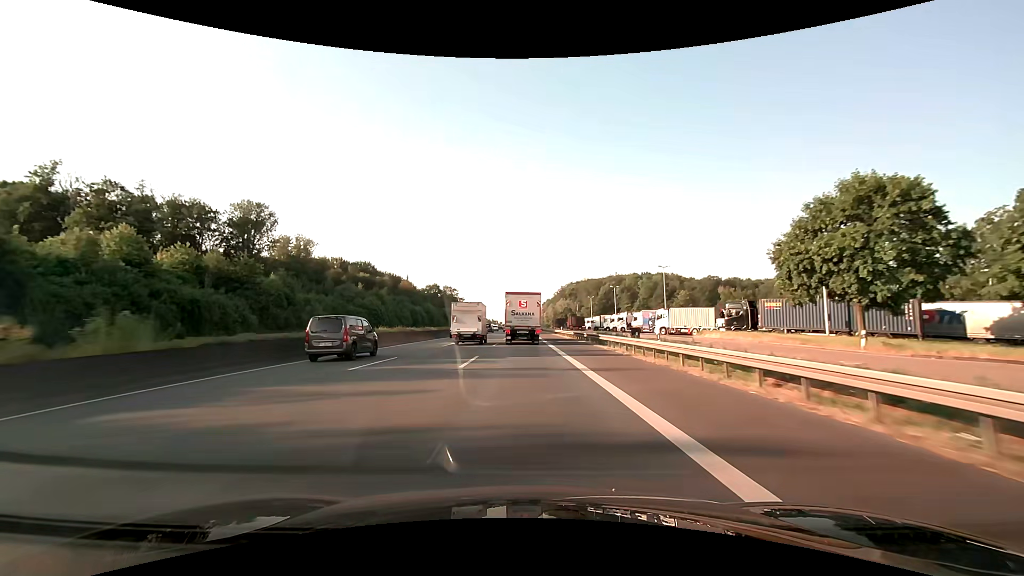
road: motorway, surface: asphalt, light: Day
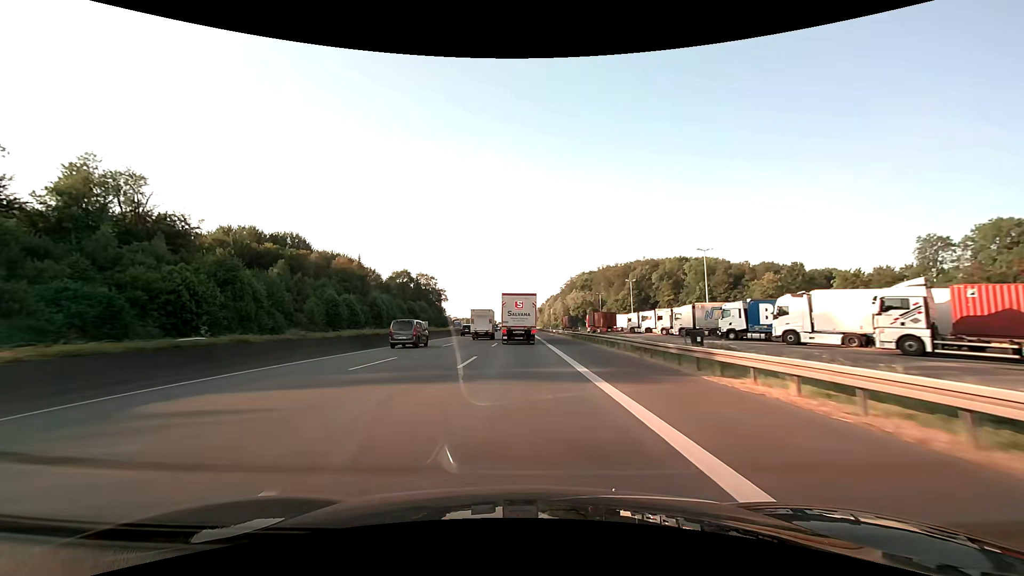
(0.0, +72.0) m; 0°
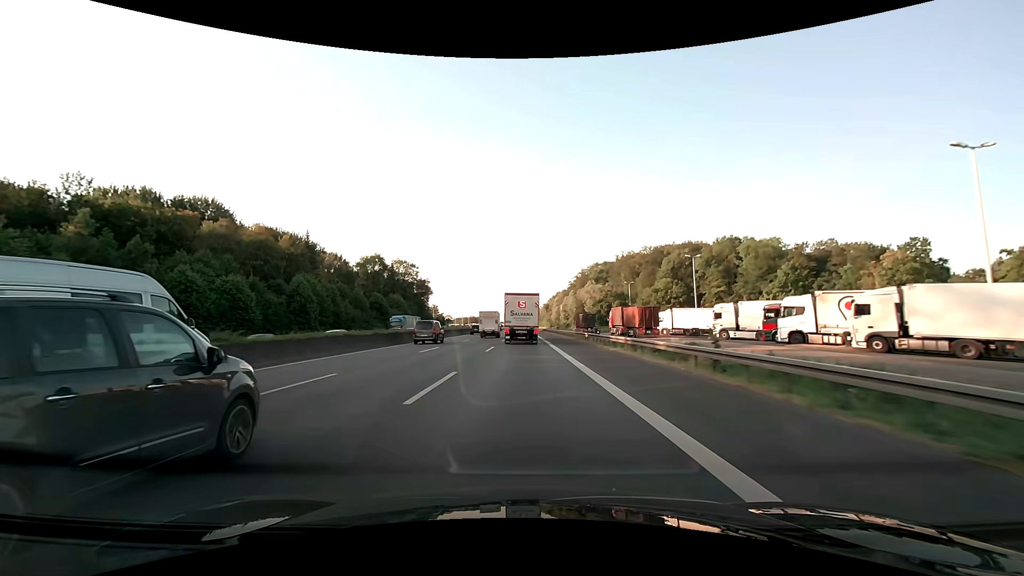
(-0.1, +43.6) m; 0°
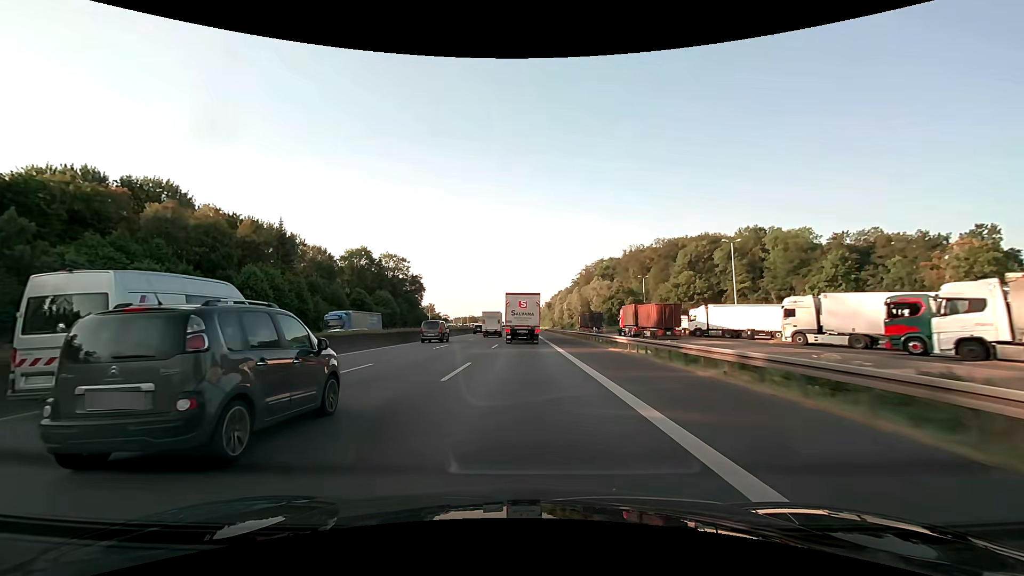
(0.0, +14.6) m; 0°
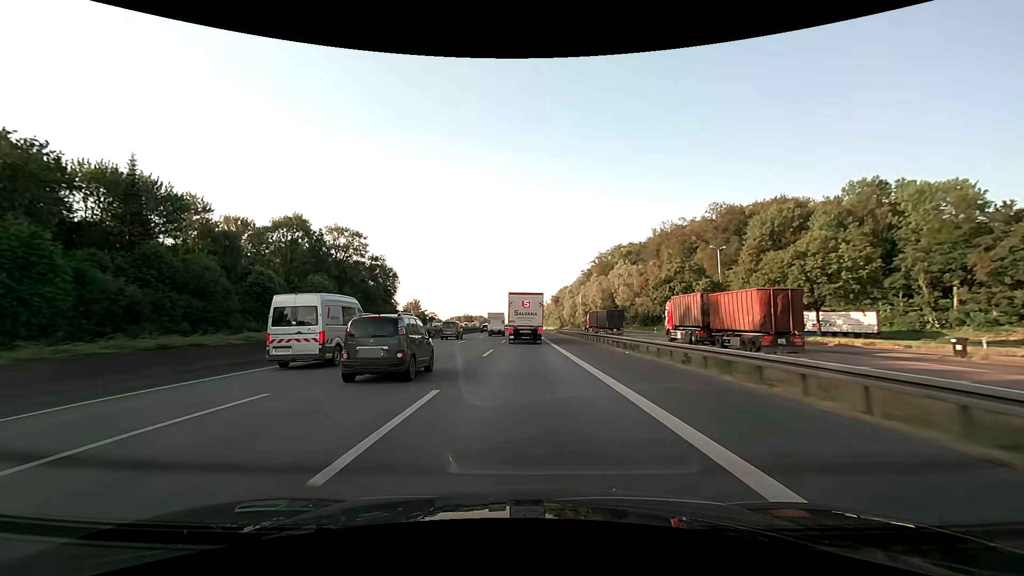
(-0.1, +43.9) m; 0°
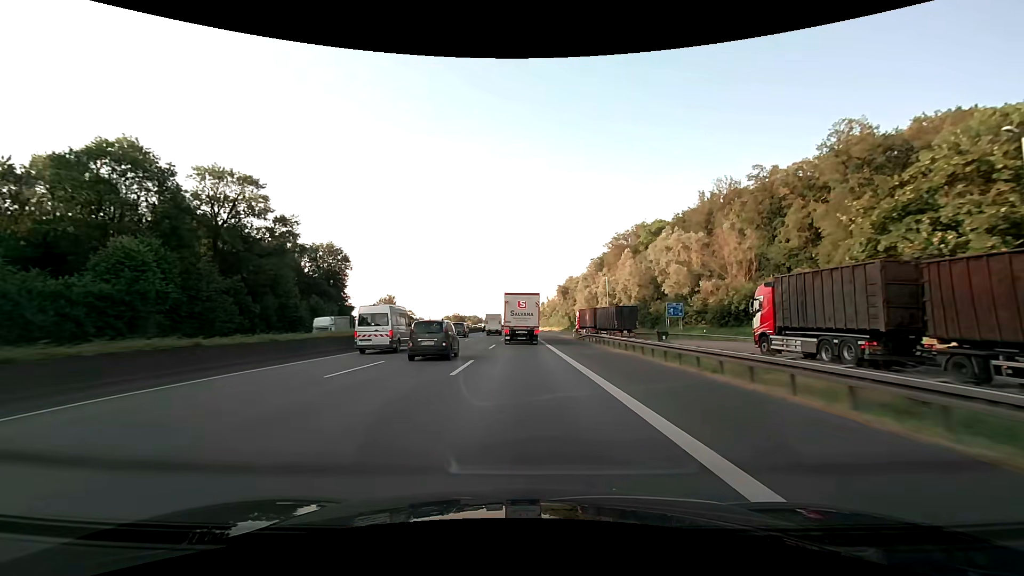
(+0.2, +43.9) m; 0°
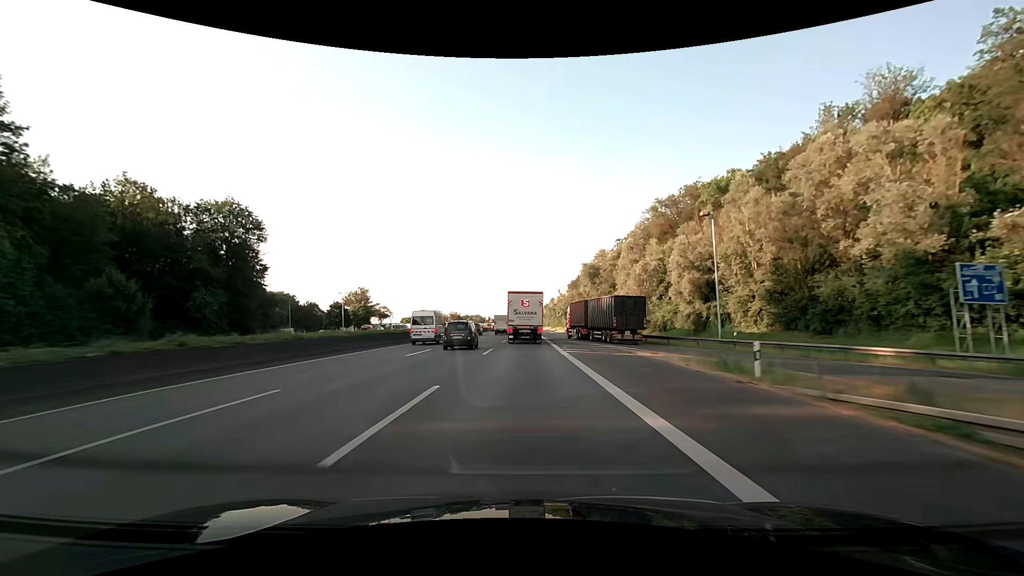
(-0.1, +44.0) m; -1°
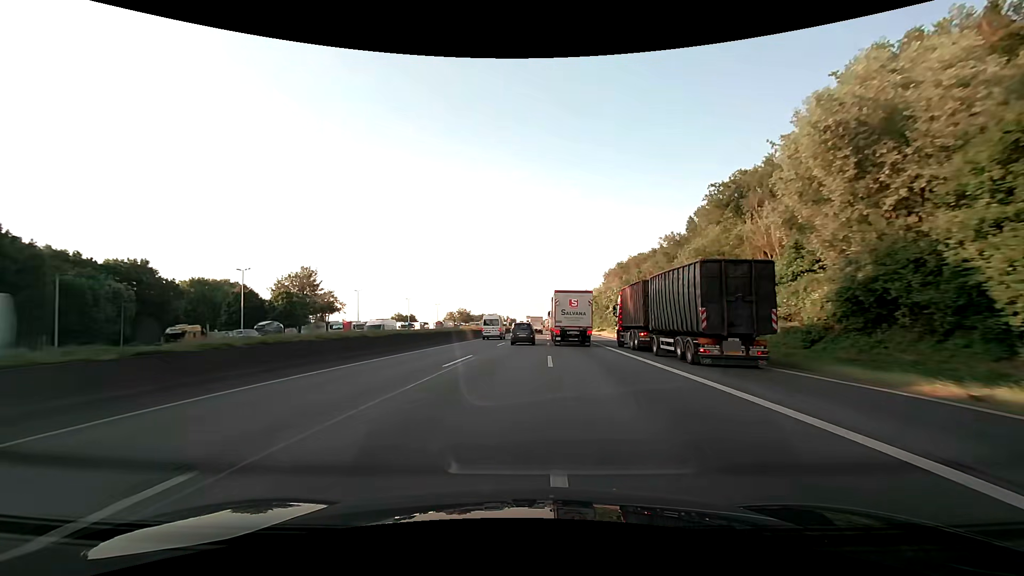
(-1.7, +60.4) m; -2°
(0, +10) (0, +20) (0, +30) (+1, +40) (+1, +50) (+1, +60) (+2, +70) (+2, +80) (+2, +90) (+3, +100) m
